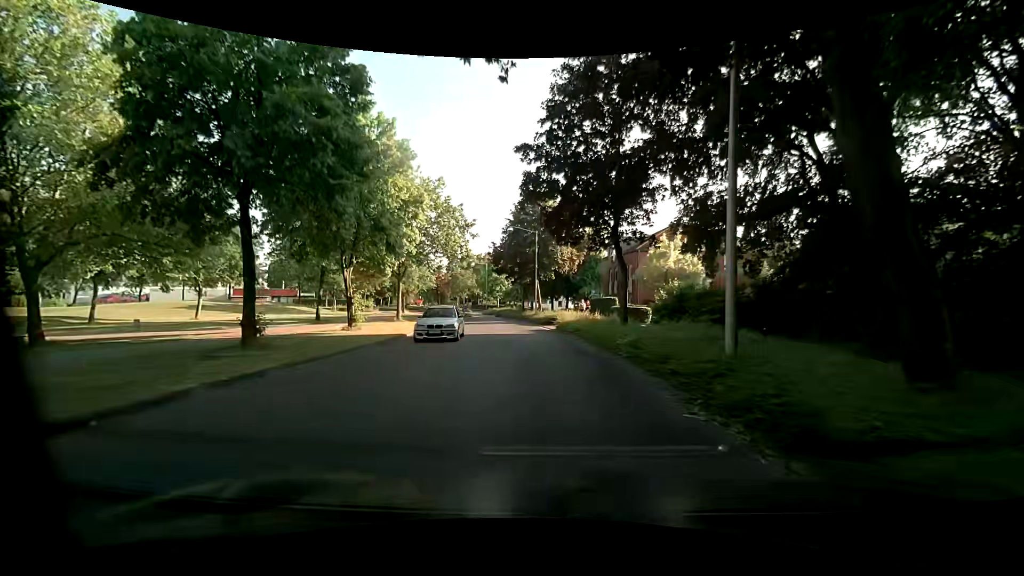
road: unclassified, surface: asphalt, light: Day
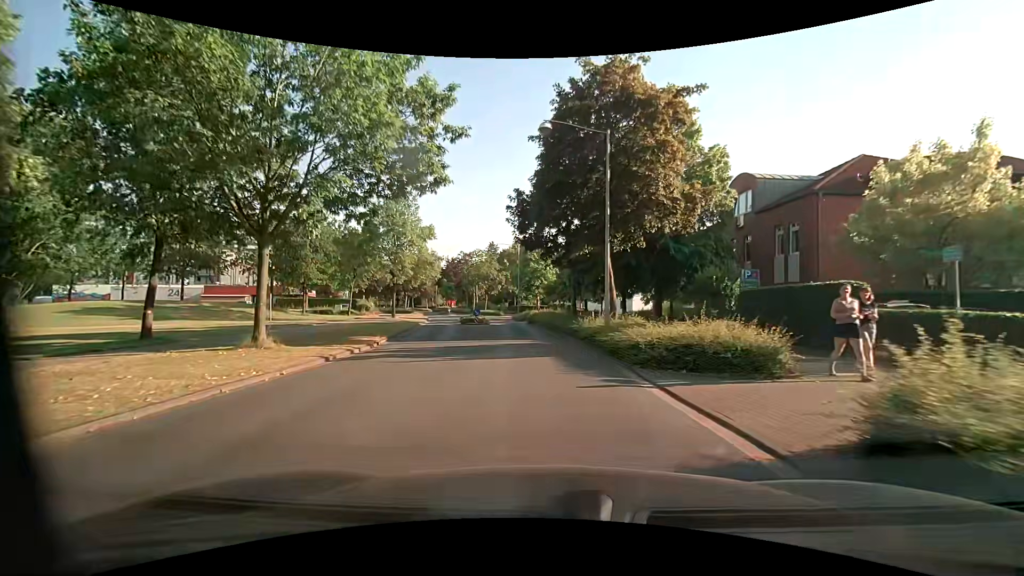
(-0.2, +24.7) m; -4°
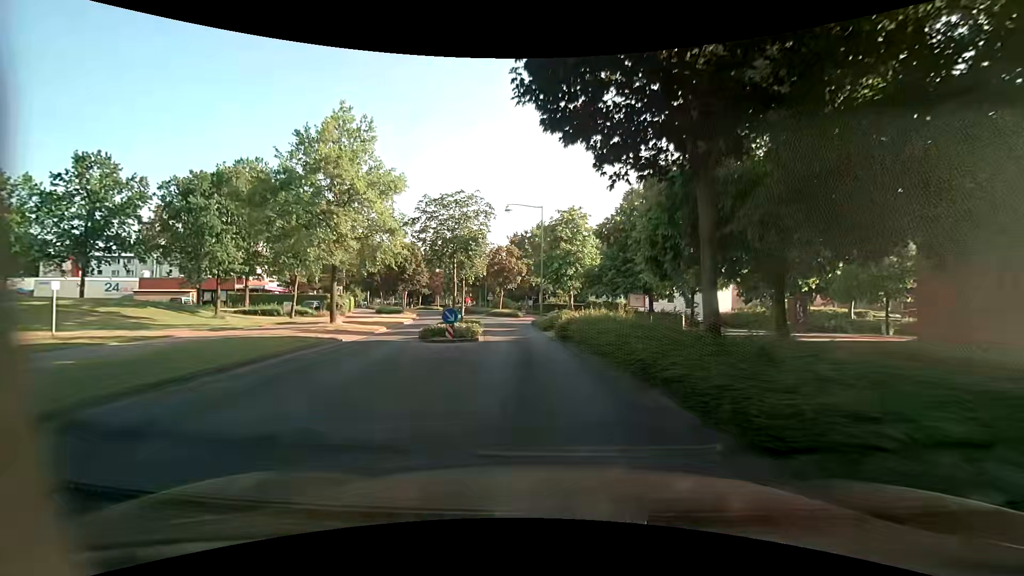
(-0.5, +19.7) m; -3°
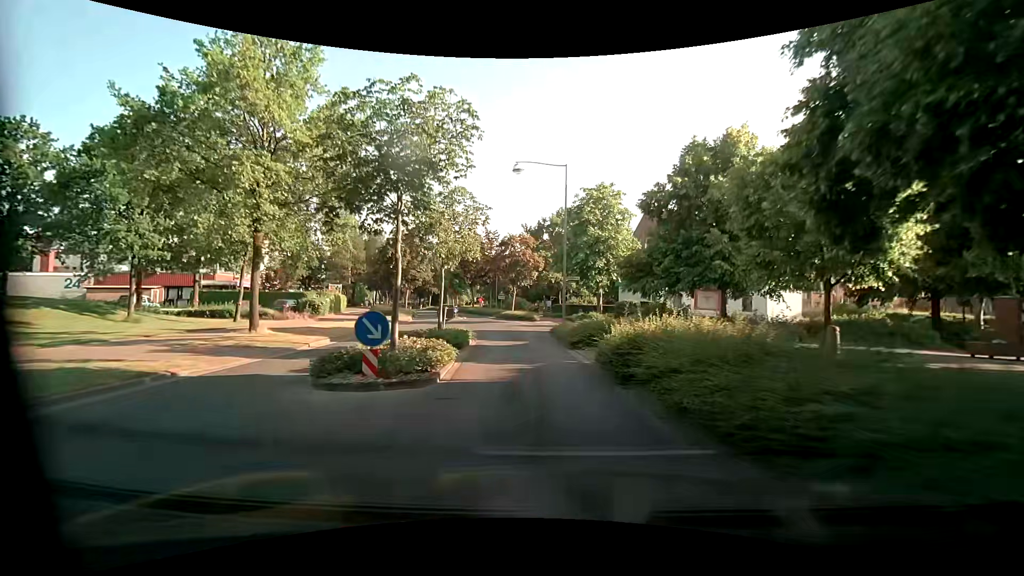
(-0.2, +9.9) m; -2°
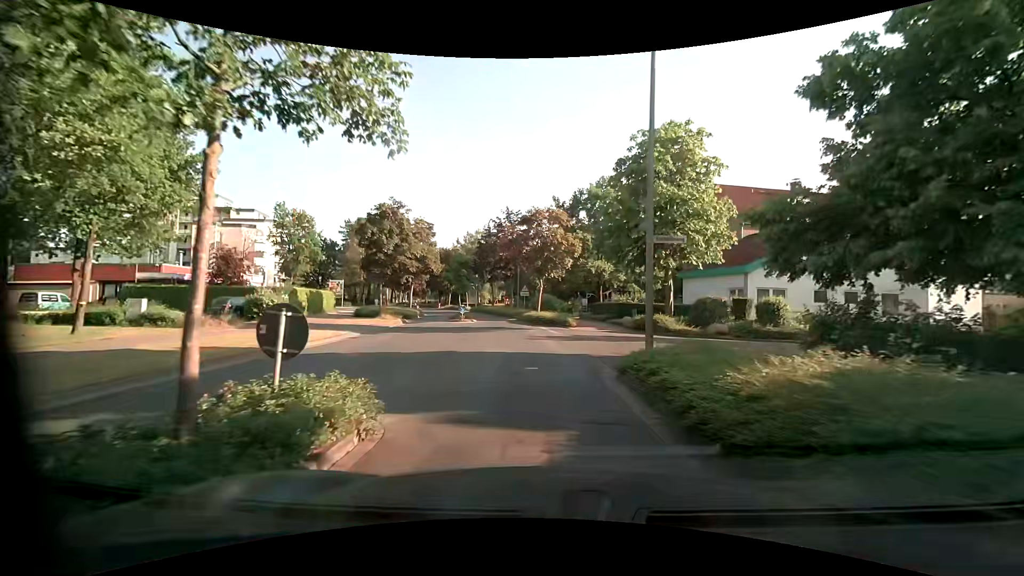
(-0.4, +12.7) m; -4°
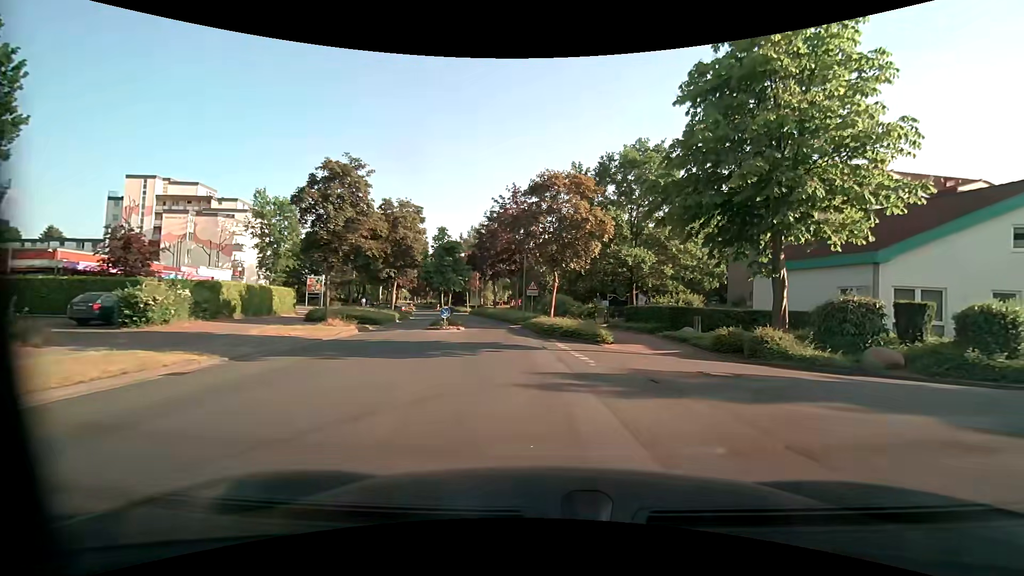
(-0.3, +10.4) m; -1°
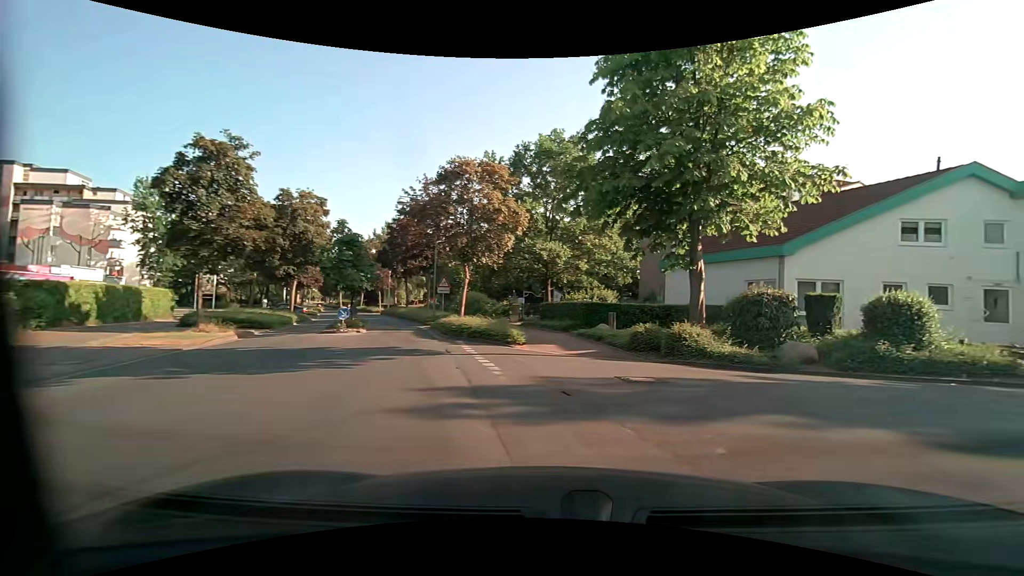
(+0.2, +2.0) m; +8°
